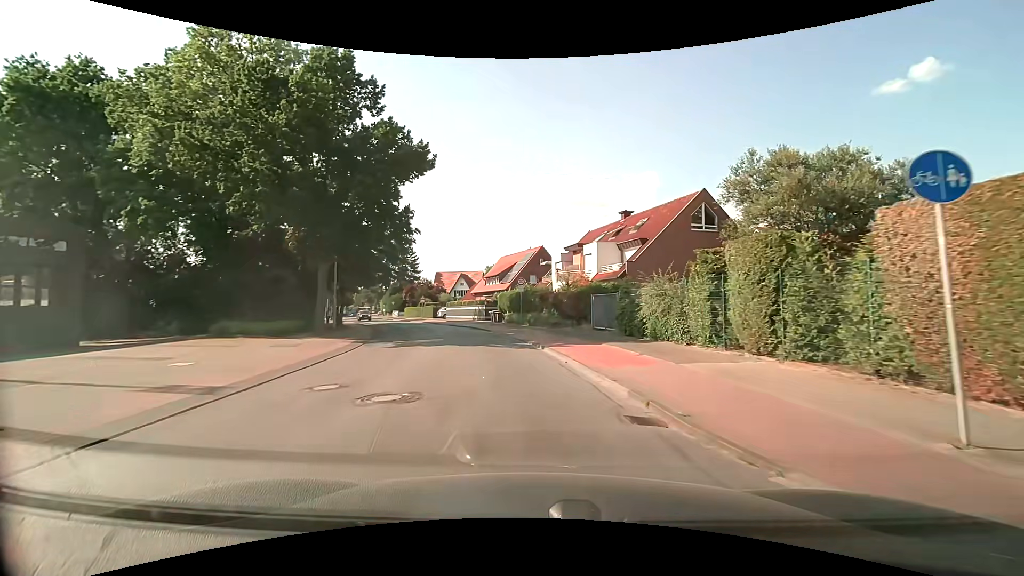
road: tertiary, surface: asphalt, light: Day
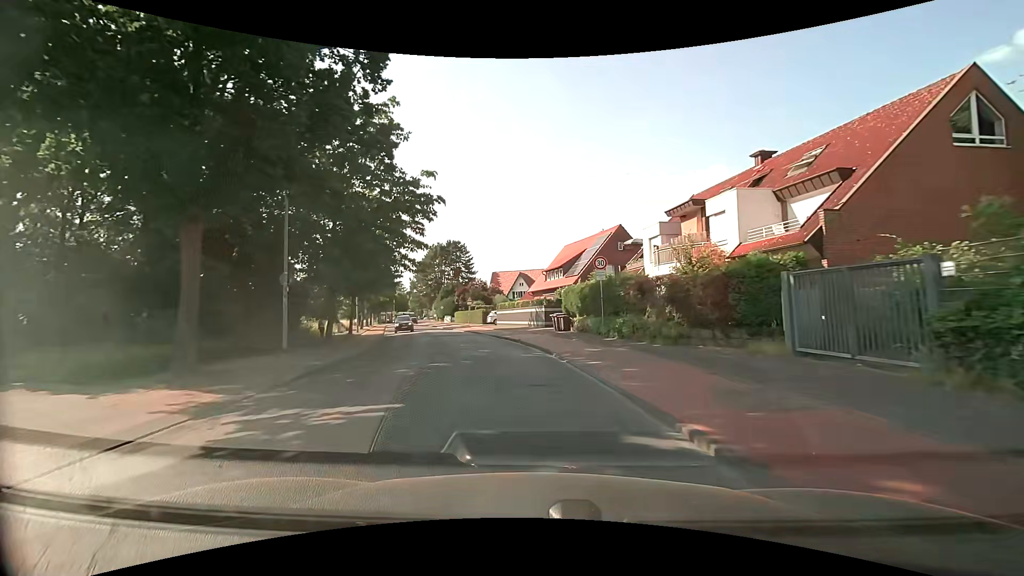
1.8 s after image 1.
(-1.0, +15.1) m; -8°
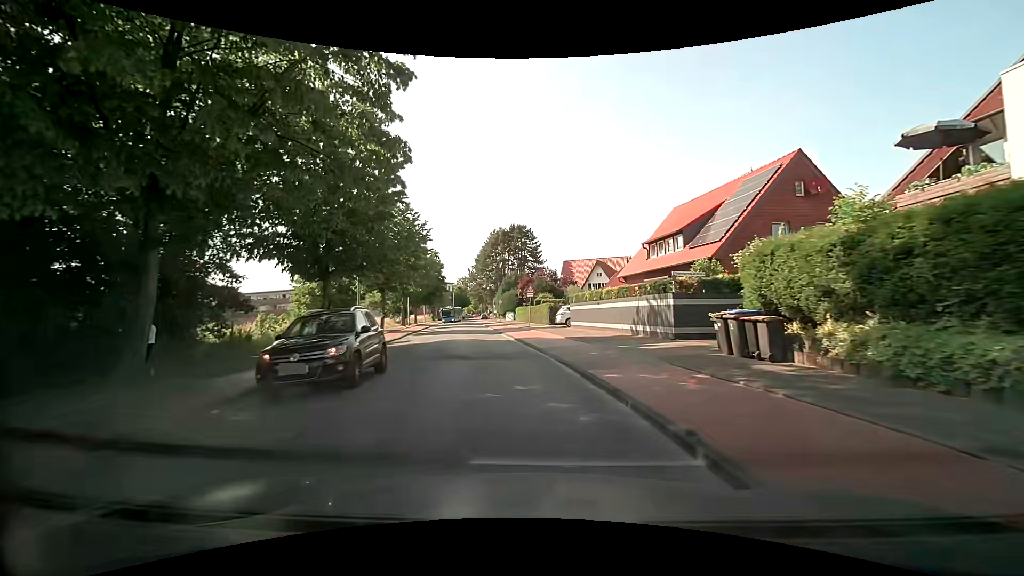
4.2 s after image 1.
(-1.4, +18.8) m; -8°
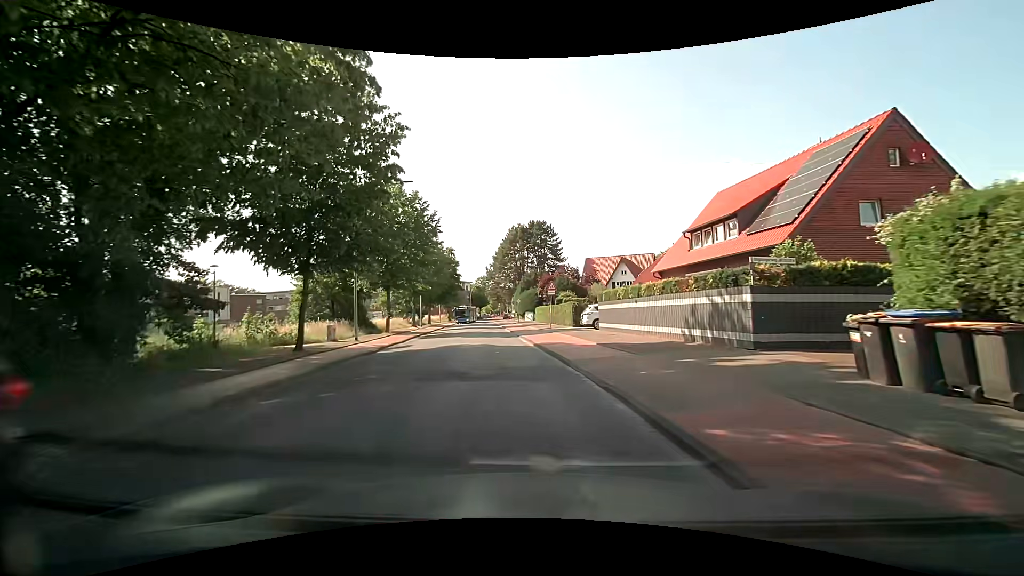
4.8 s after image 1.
(-0.1, +4.6) m; -3°
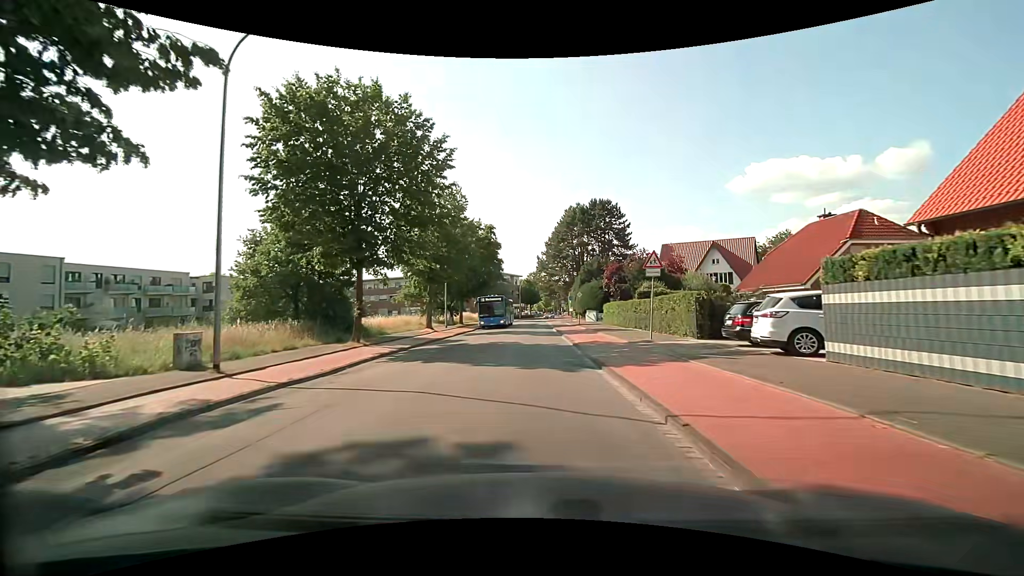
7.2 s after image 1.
(-1.1, +17.8) m; -7°
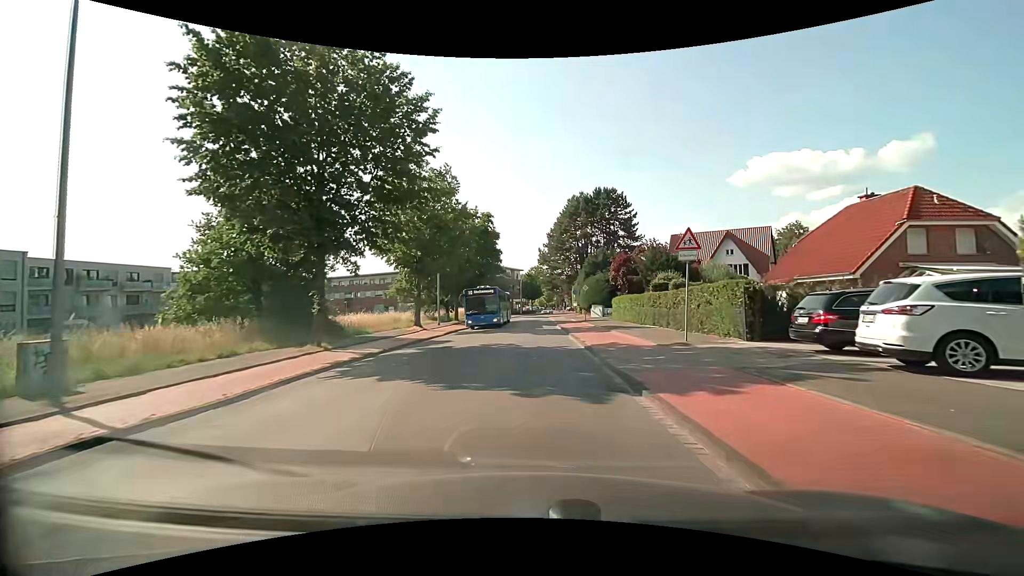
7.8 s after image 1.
(+0.1, +4.4) m; +1°
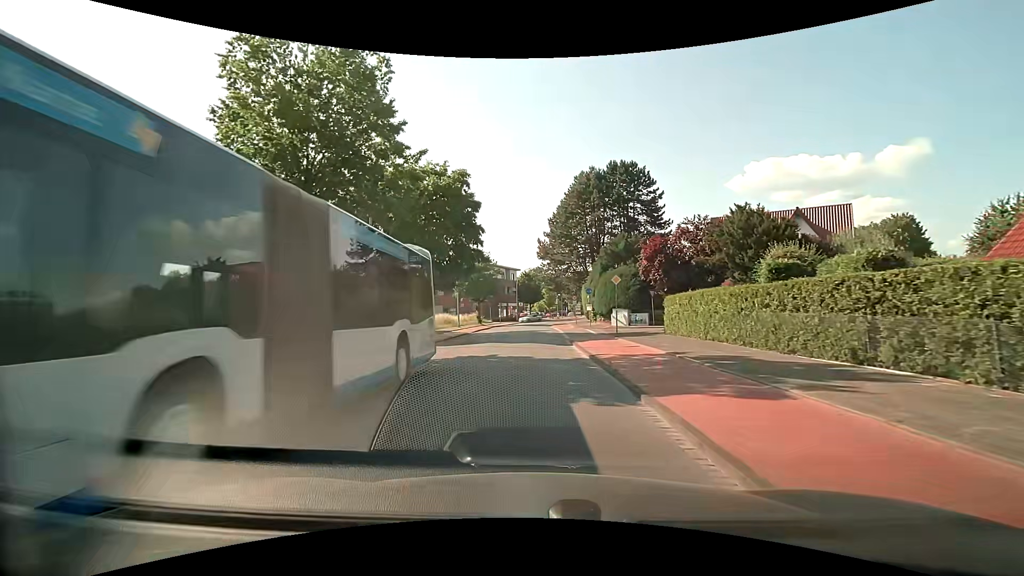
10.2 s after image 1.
(-0.1, +17.5) m; -1°
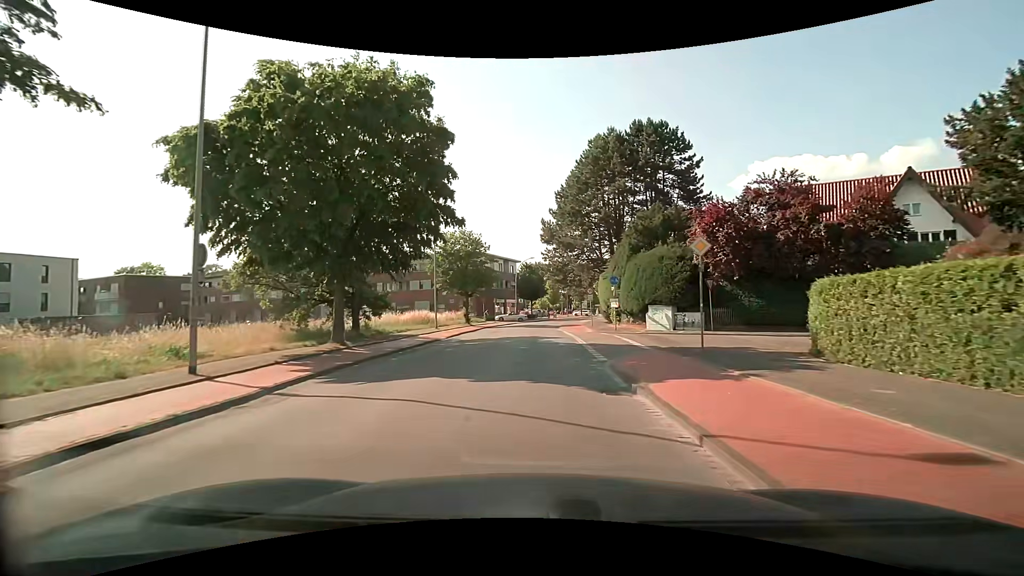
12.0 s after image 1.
(+0.1, +13.4) m; +1°
(0, +10) (0, +20) (0, +30) (0, +40) (+1, +50) (+1, +60) (+3, +70) (+5, +80) (+8, +89) (+11, +99) m
